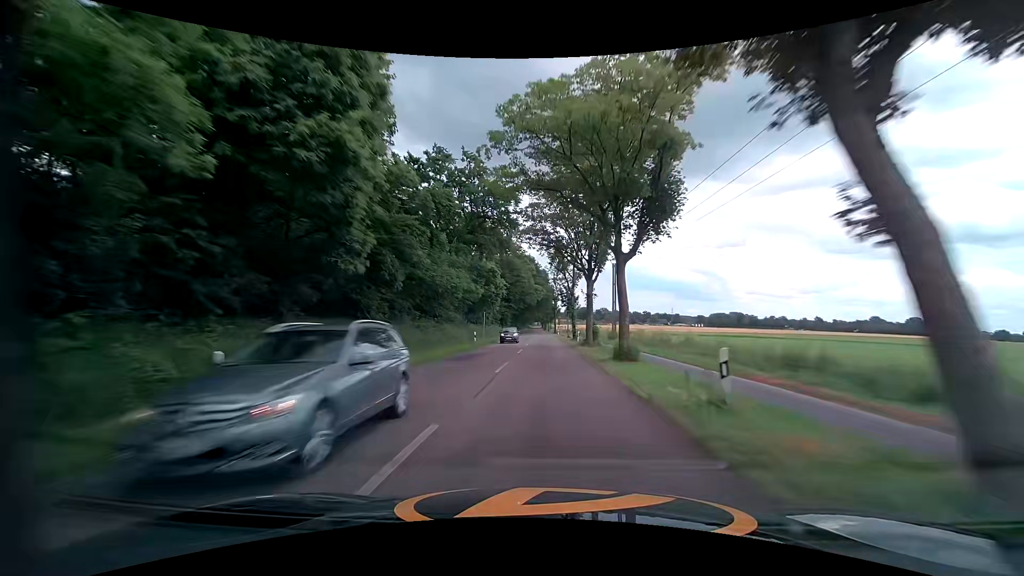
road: tertiary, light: Day
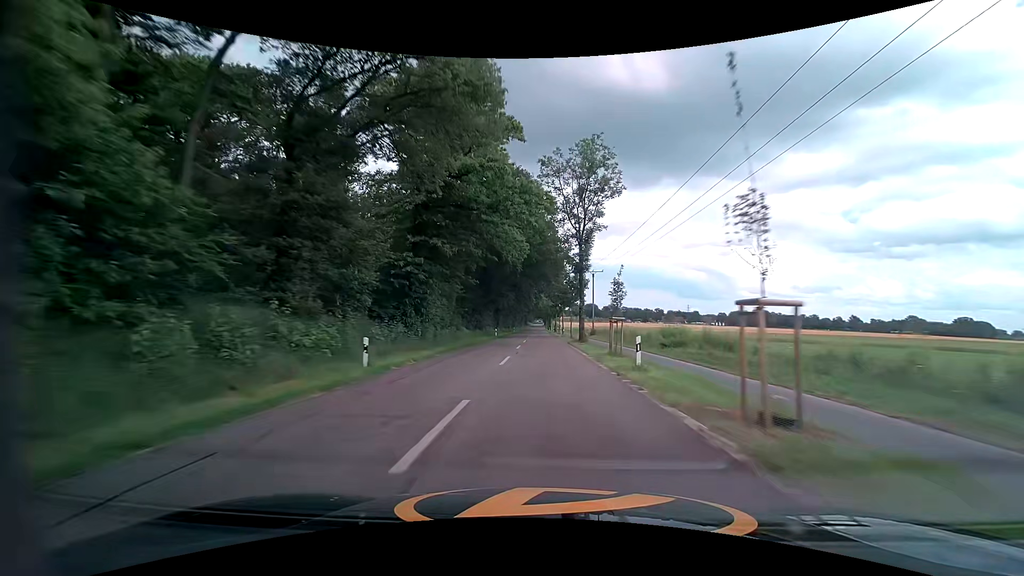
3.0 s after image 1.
(-0.1, +71.6) m; 0°
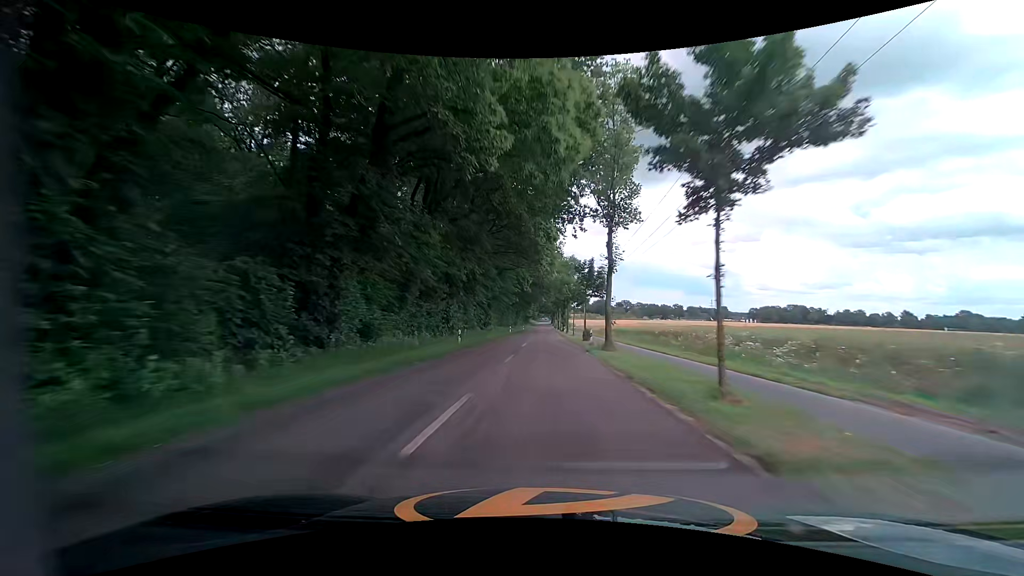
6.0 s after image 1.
(-0.2, +73.2) m; -1°
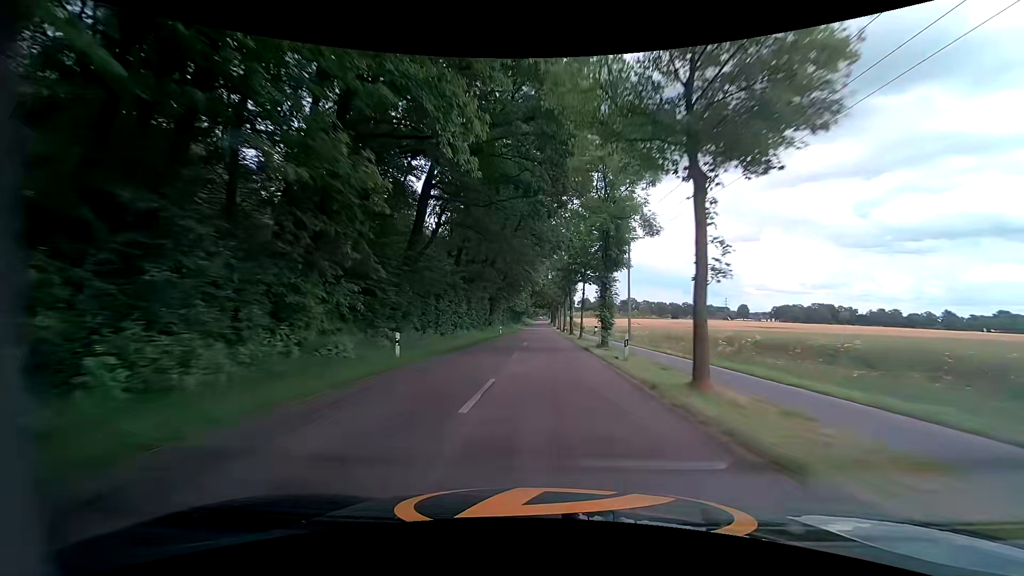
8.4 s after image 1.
(+1.0, +59.0) m; +2°
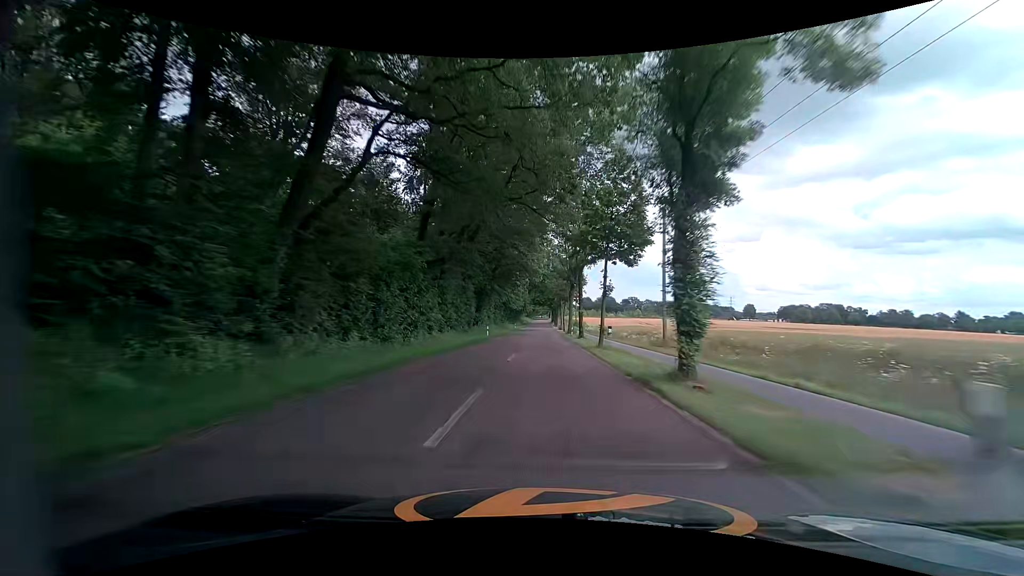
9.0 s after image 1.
(-0.1, +14.4) m; -1°
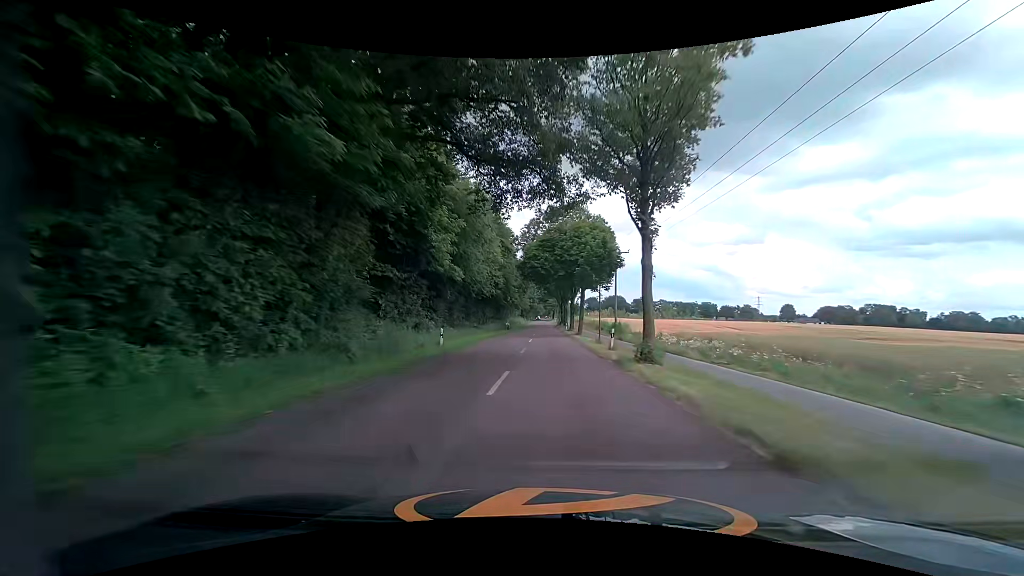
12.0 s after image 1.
(-0.1, +69.6) m; 0°
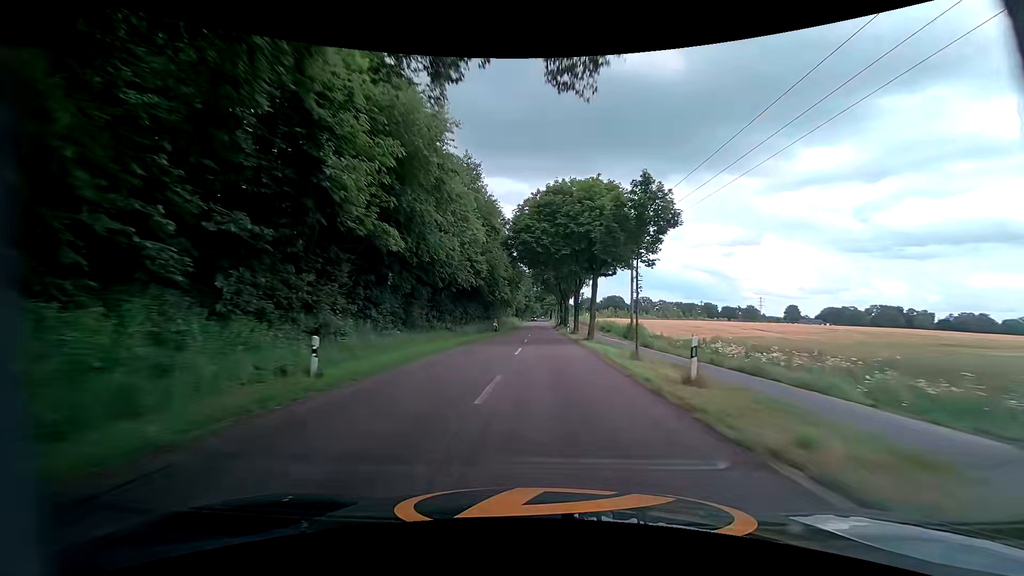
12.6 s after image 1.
(+0.1, +13.4) m; 0°
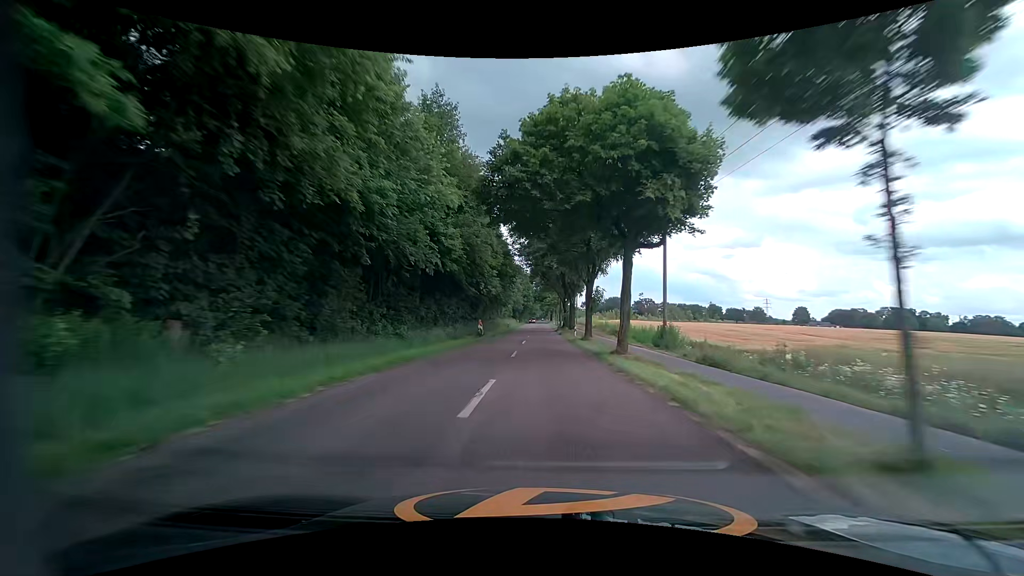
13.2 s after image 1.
(+0.1, +13.2) m; 0°
(0, +10) (0, +20) (0, +30) (0, +40) (0, +50) (0, +60) (0, +70) (0, +80) (-1, +90) (-1, +100) m
